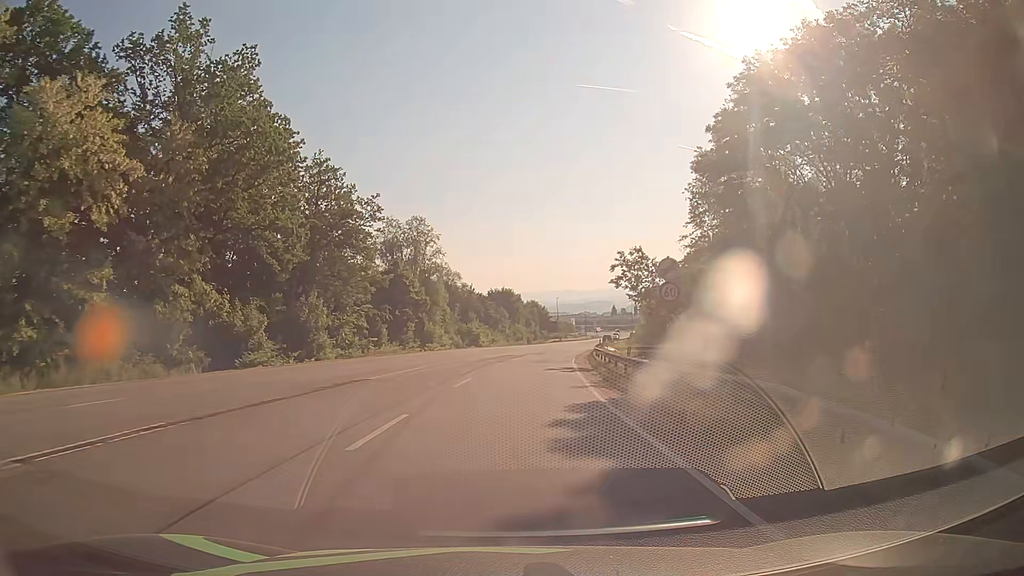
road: secondary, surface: asphalt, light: Day
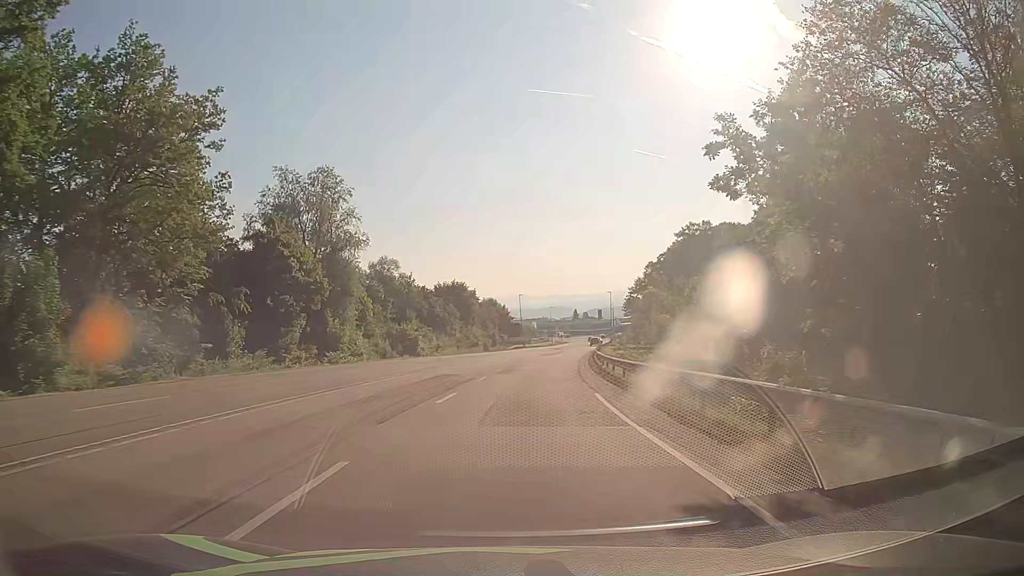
(+0.9, +27.3) m; +4°
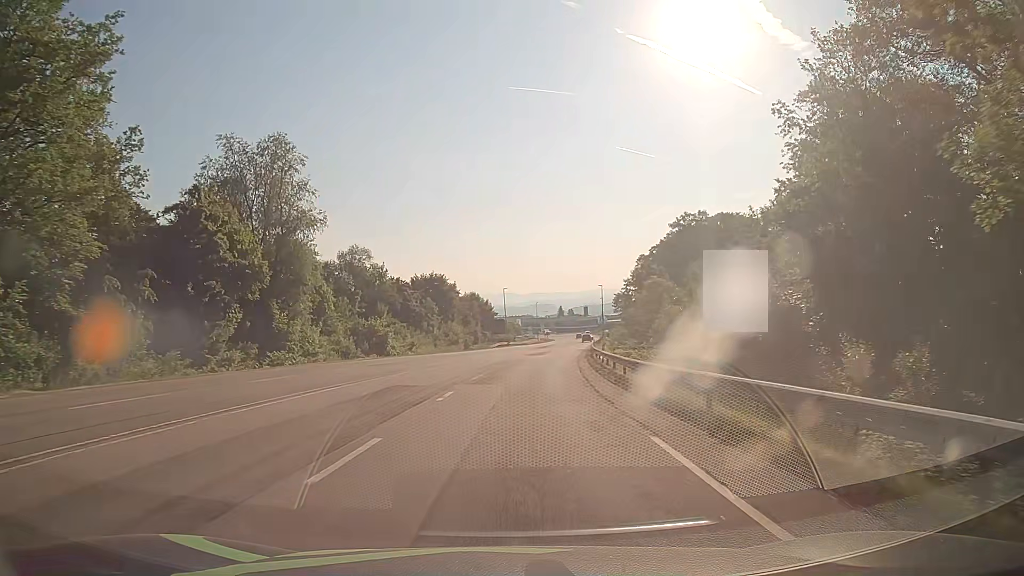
(0.0, +9.1) m; +1°
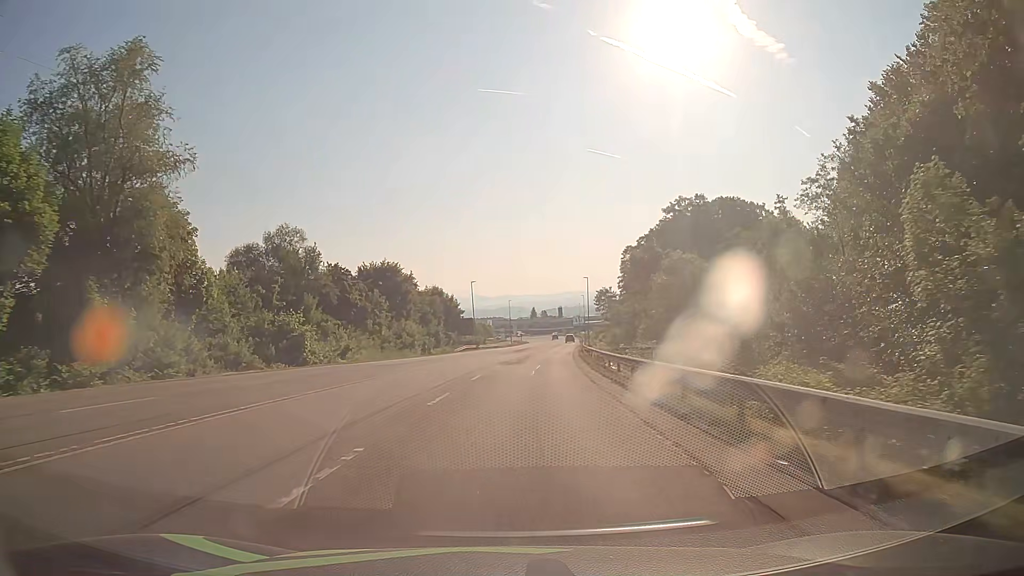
(+0.5, +18.3) m; +3°
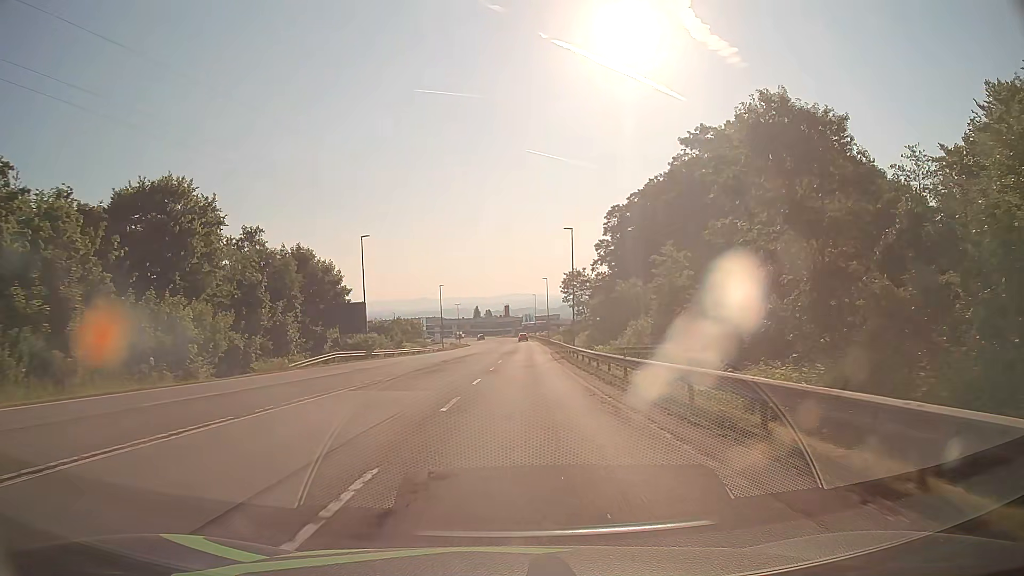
(+2.1, +45.5) m; +5°
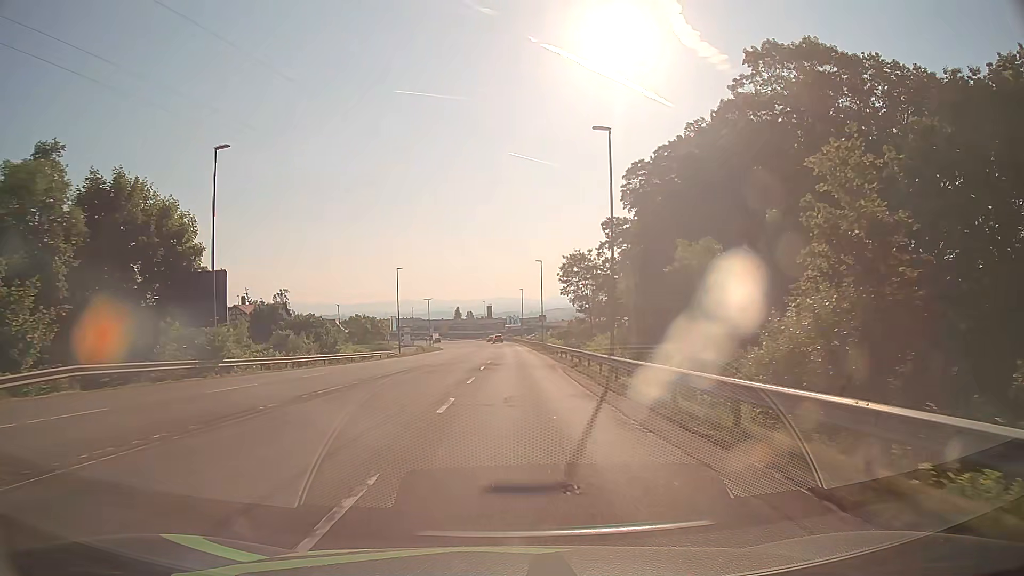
(+0.4, +27.4) m; +1°
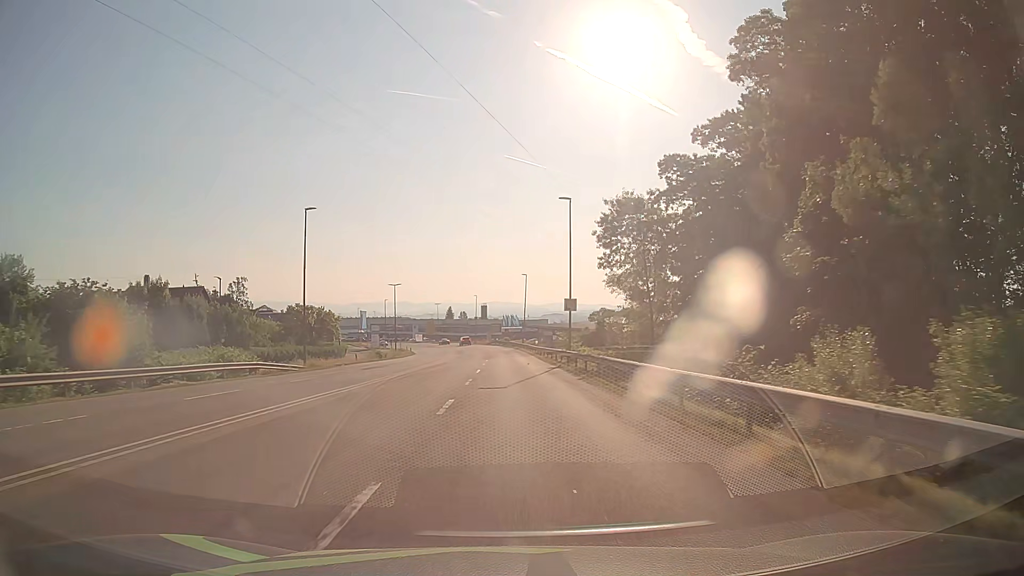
(0.0, +36.4) m; 0°
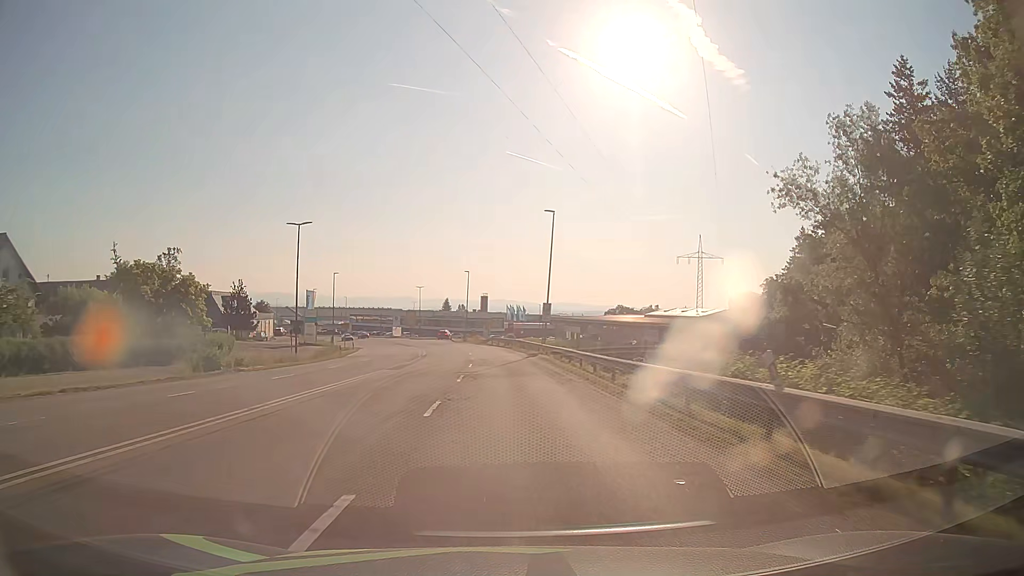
(-0.1, +45.3) m; 0°
(0, +10) (0, +20) (0, +30) (-1, +40) (-1, +50) (-2, +60) (-4, +70) (-6, +80) (-8, +89) (-10, +99) m
